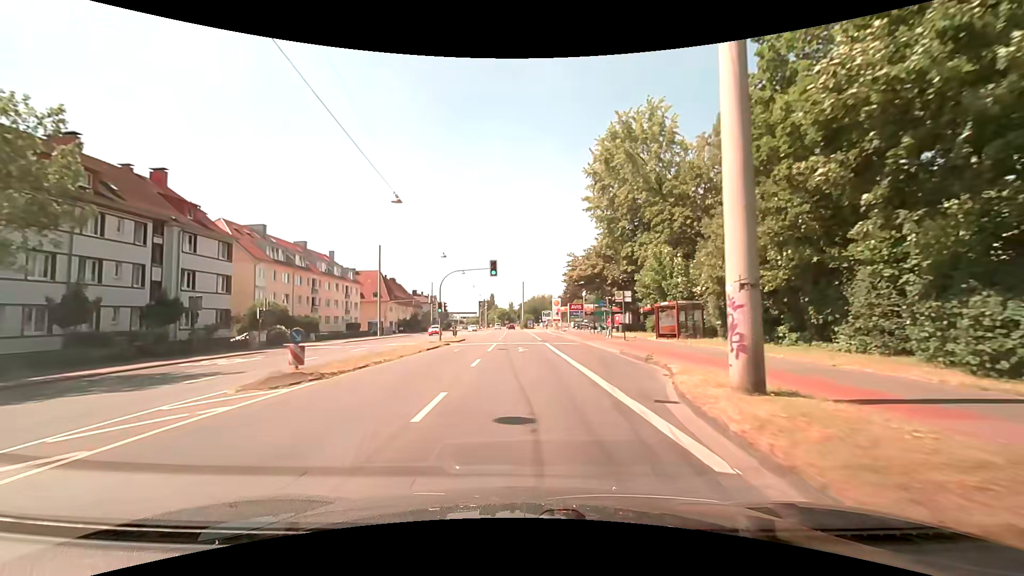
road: primary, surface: asphalt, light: Day
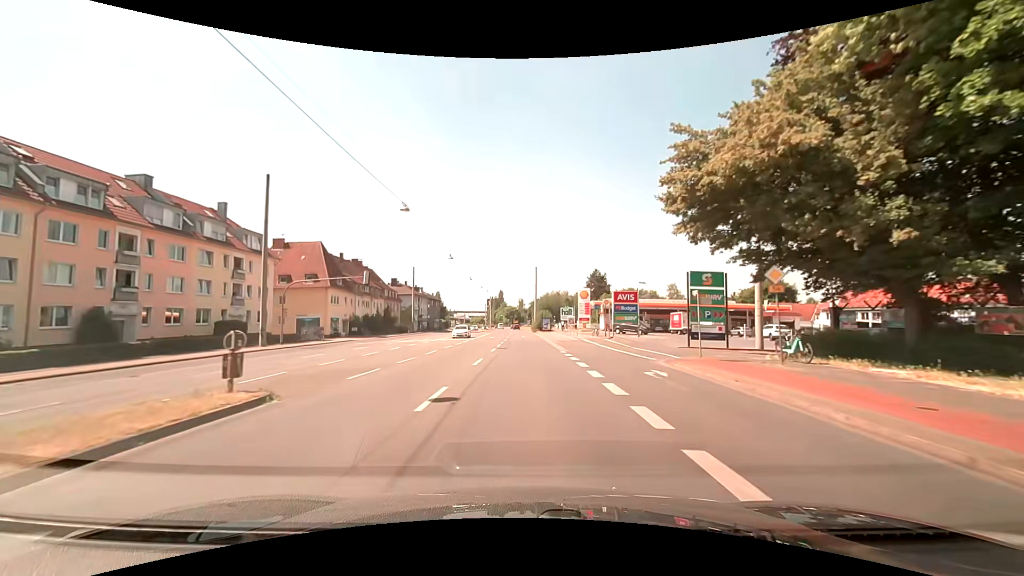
(-0.4, +37.6) m; -2°
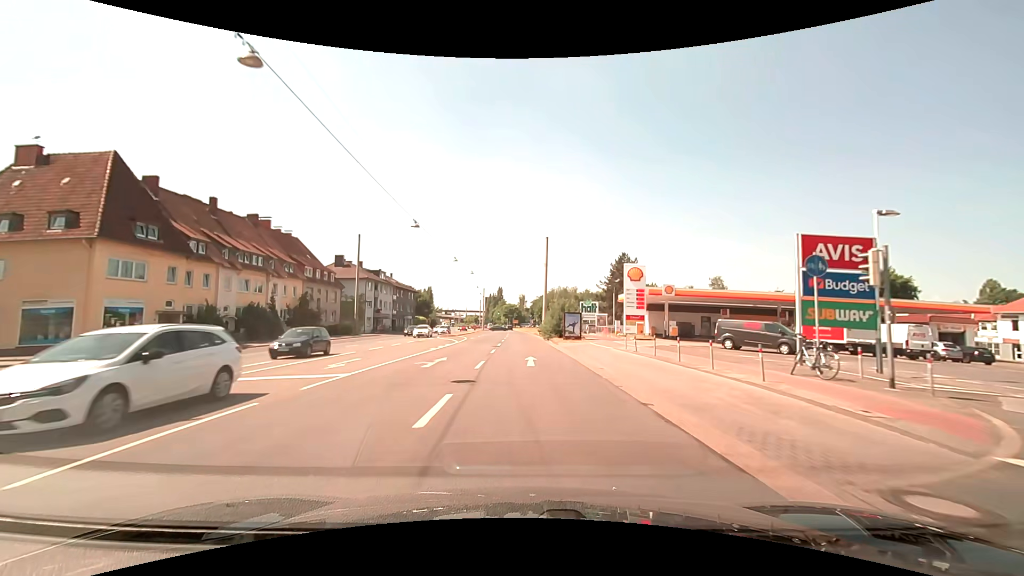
(-0.2, +37.7) m; 0°
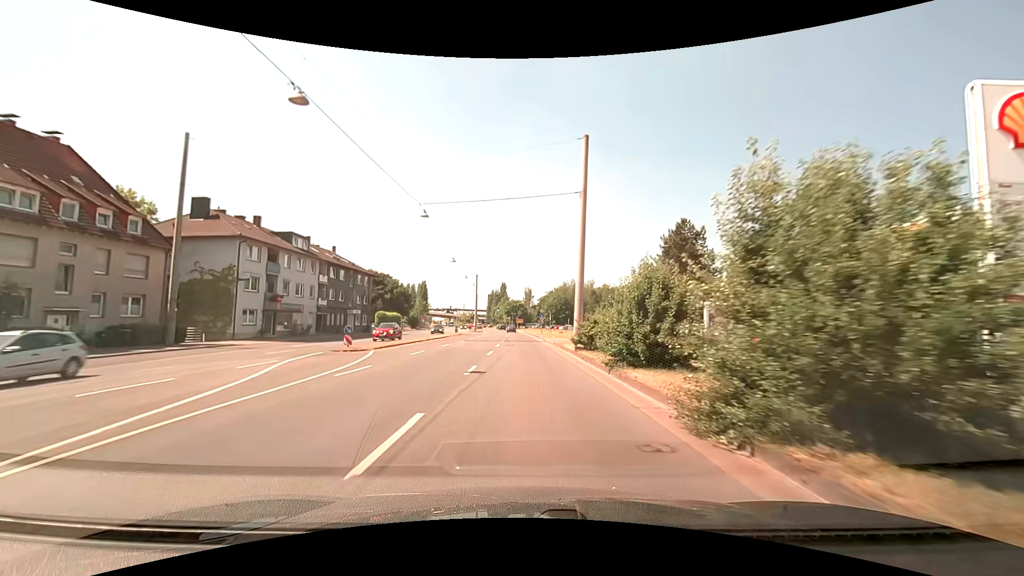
(-0.2, +37.8) m; -1°
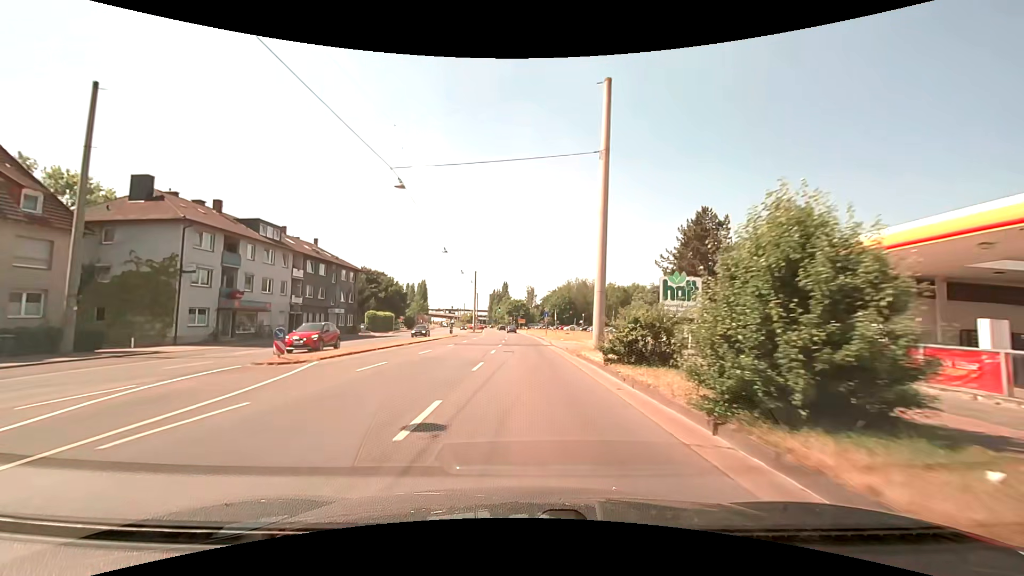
(0.0, +7.6) m; 0°
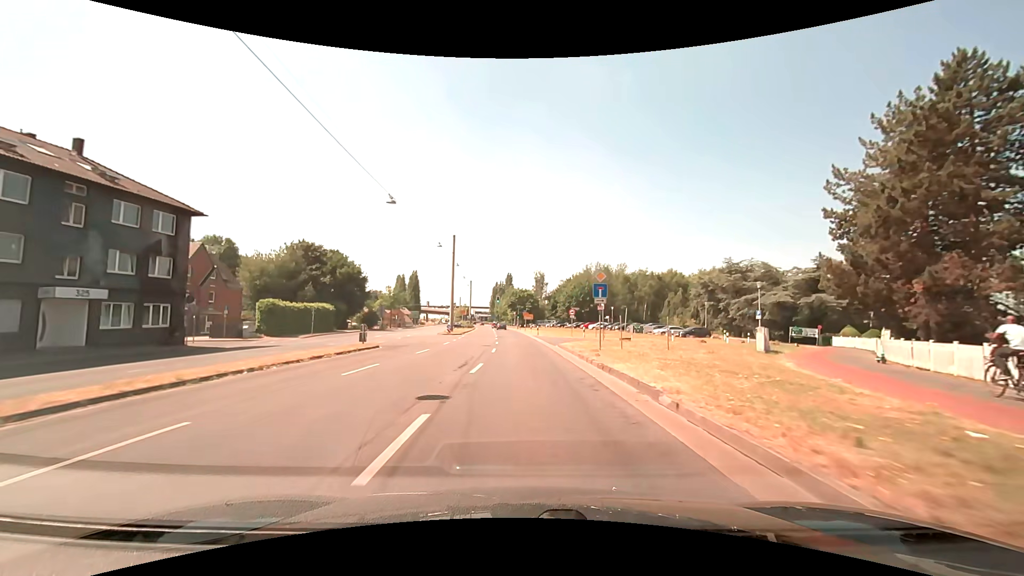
(-0.2, +38.0) m; -1°
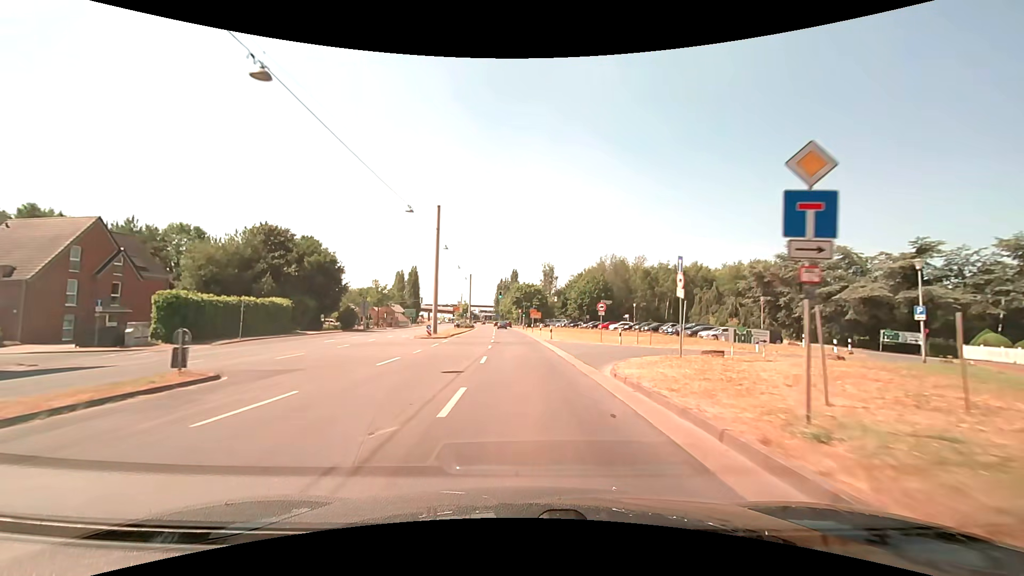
(-0.2, +15.2) m; -1°
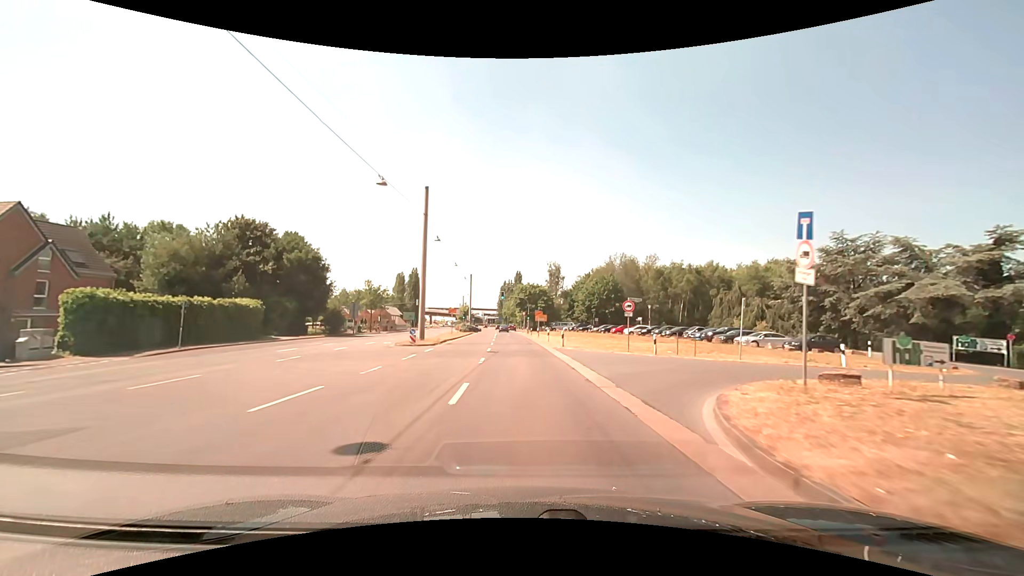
(-0.1, +7.6) m; -1°
(0, +10) (0, +20) (-1, +30) (-1, +40) (-1, +50) (-2, +60) (-2, +70) (-3, +80) (-3, +90) (-4, +100) m
